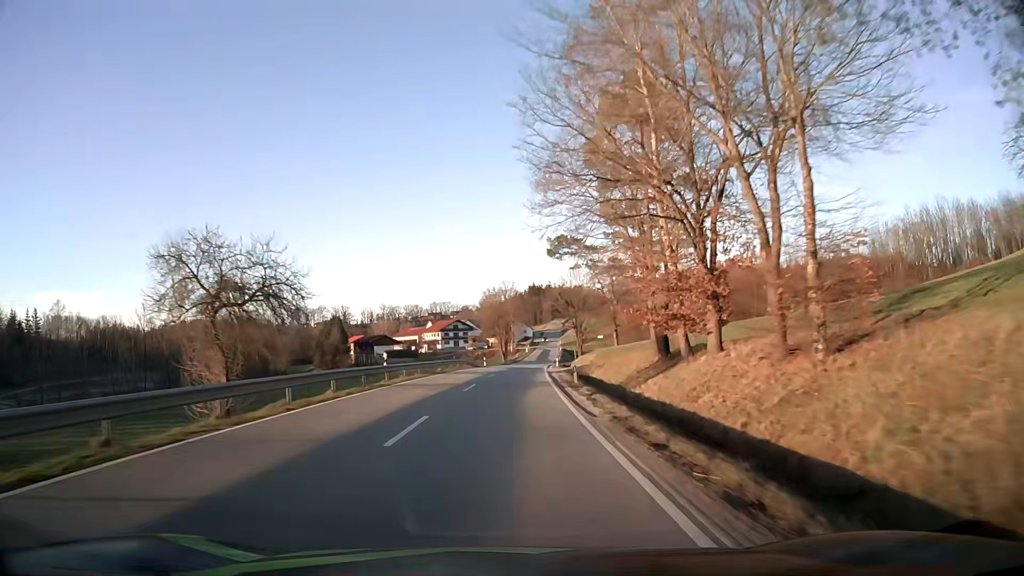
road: secondary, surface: asphalt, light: Day
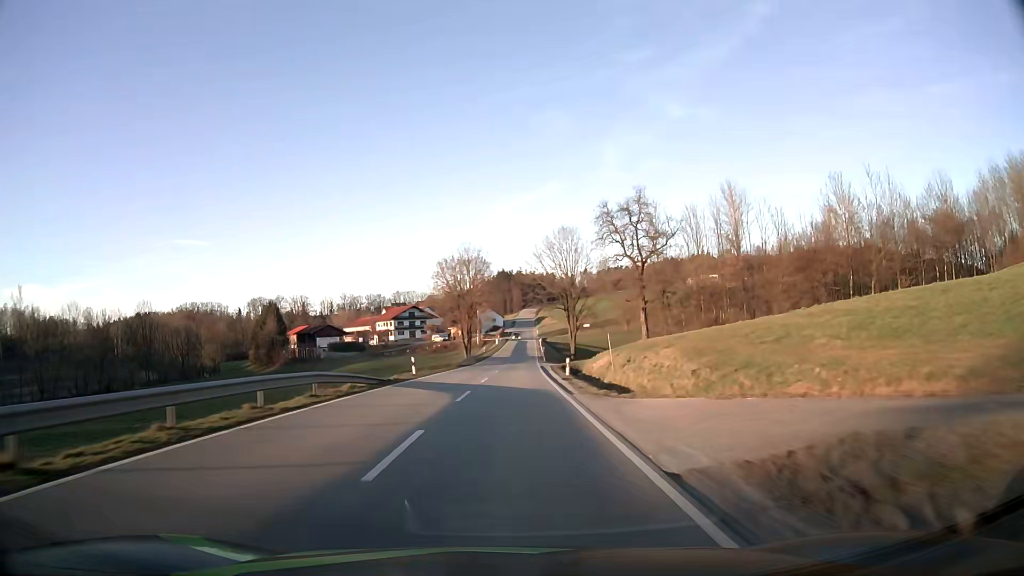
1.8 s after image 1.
(+0.8, +38.6) m; +3°
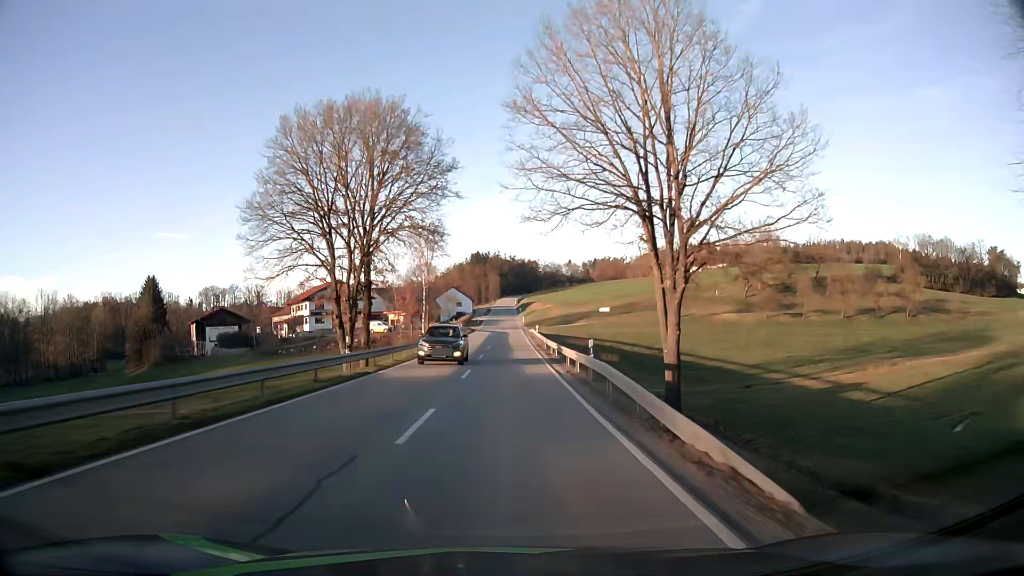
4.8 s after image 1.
(+1.7, +66.1) m; +2°
(0, +10) (0, +20) (0, +30) (0, +40) (0, +50) (0, +60) (0, +70) (+1, +80) (+1, +90) (+1, +100) m
